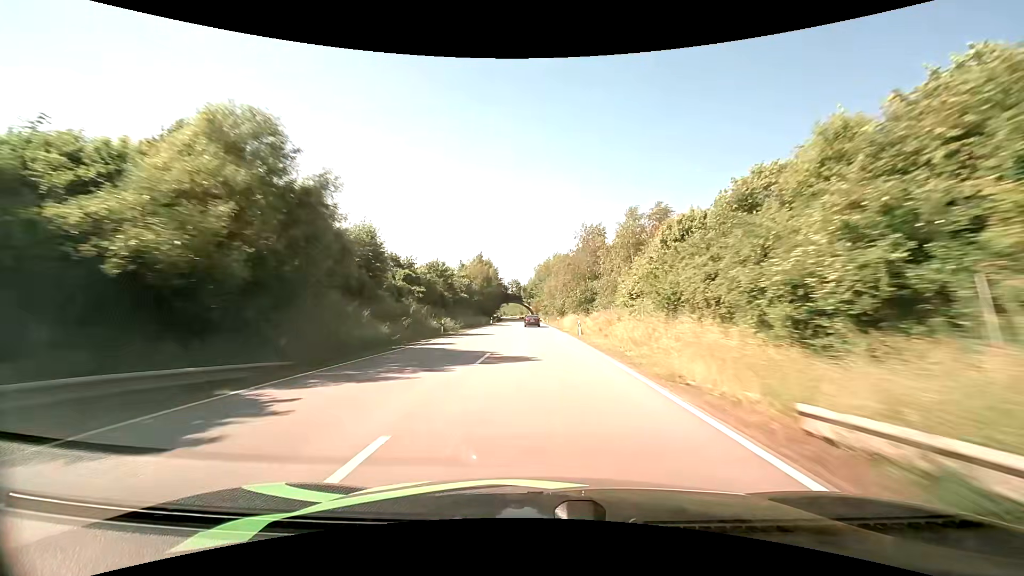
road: primary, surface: asphalt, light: Day
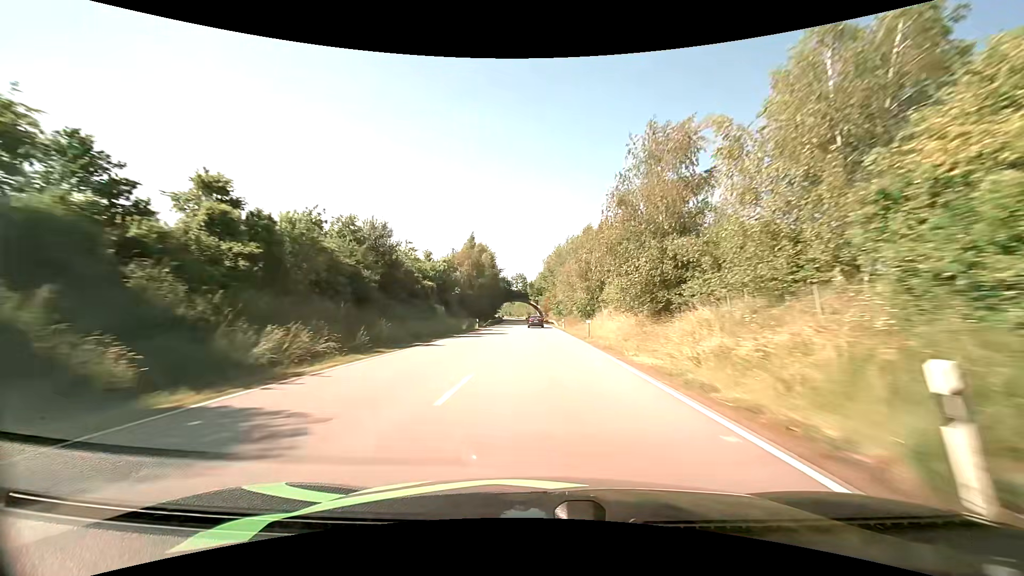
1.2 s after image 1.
(-0.3, +29.8) m; -1°
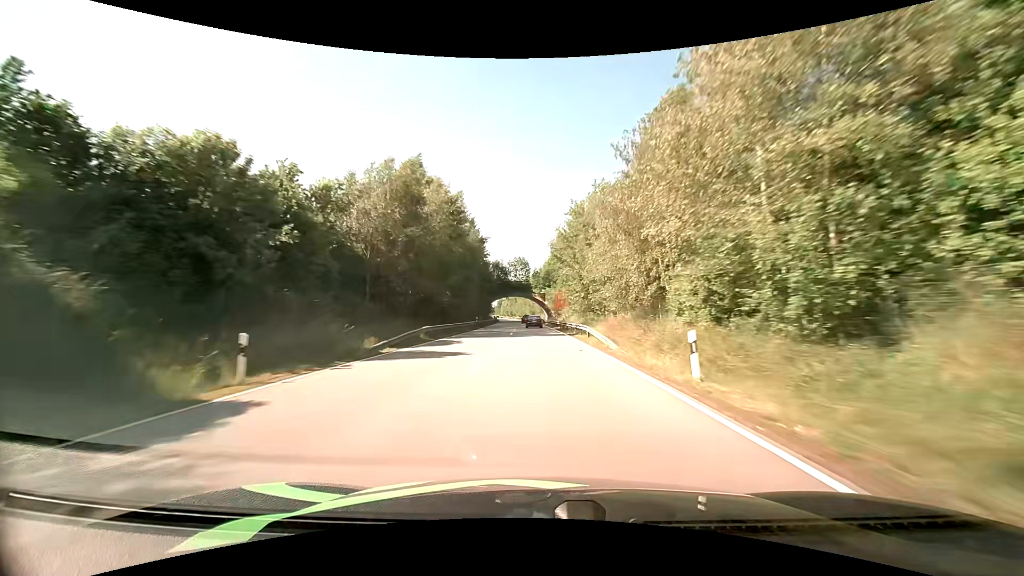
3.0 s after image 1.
(-0.2, +44.4) m; -1°
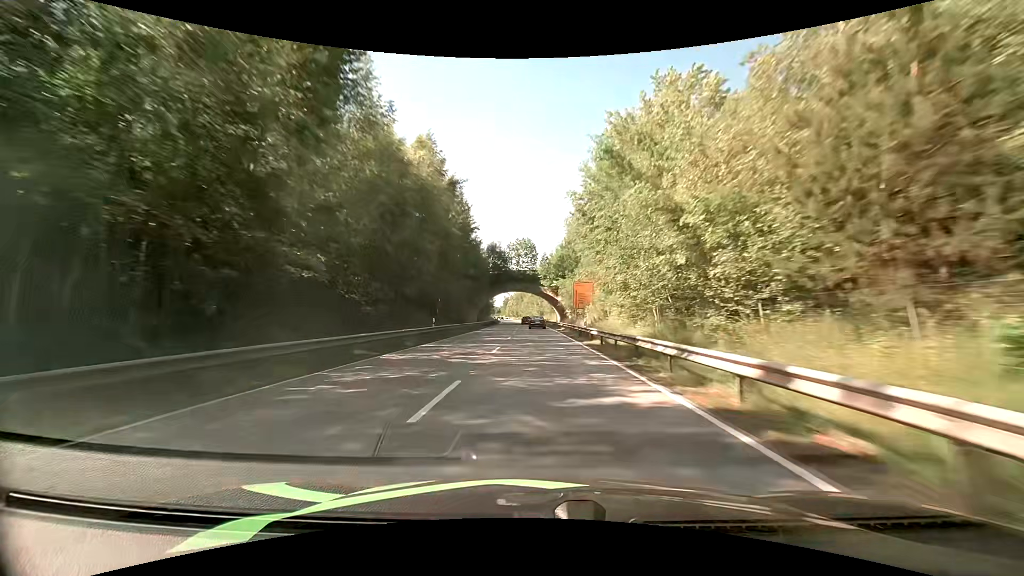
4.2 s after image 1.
(-0.3, +29.2) m; -1°
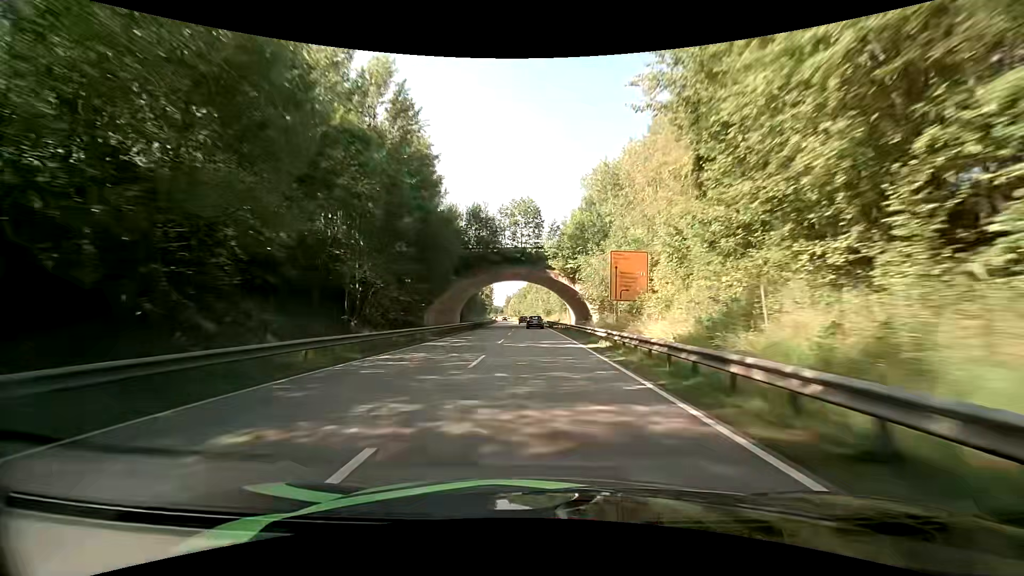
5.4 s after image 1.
(-0.1, +29.5) m; 0°
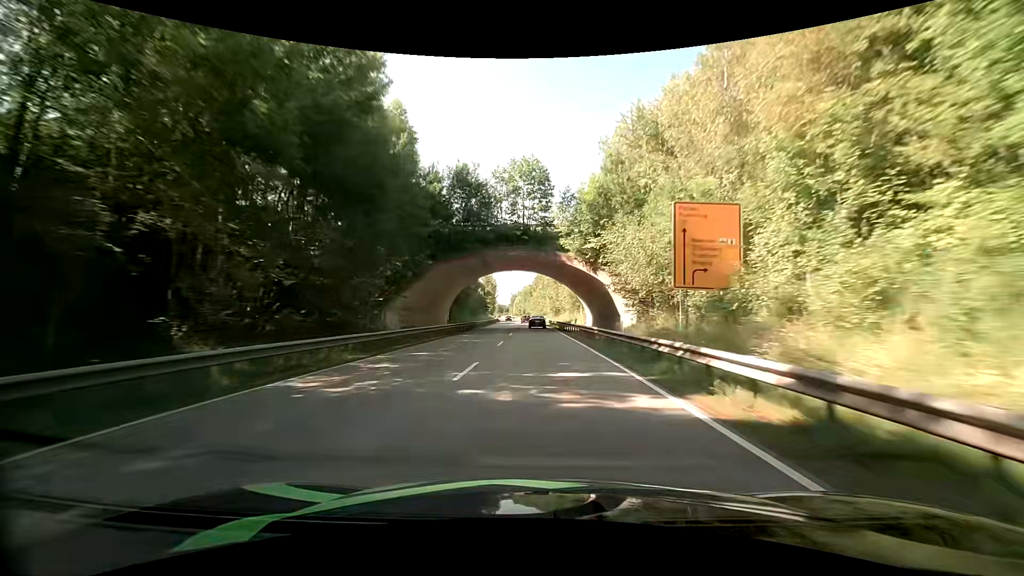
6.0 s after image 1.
(-0.1, +14.8) m; -1°
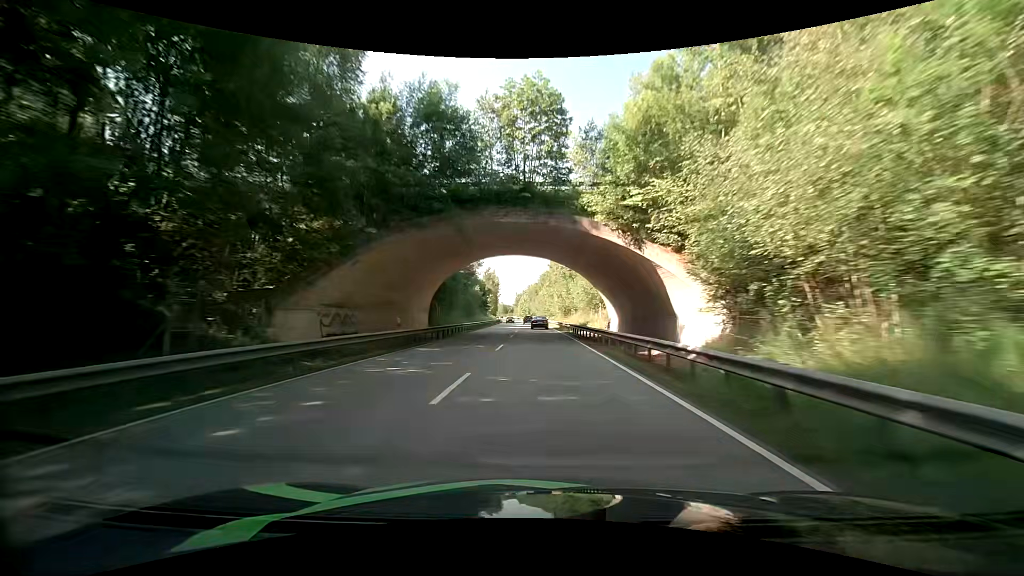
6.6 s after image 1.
(-0.1, +14.8) m; 0°
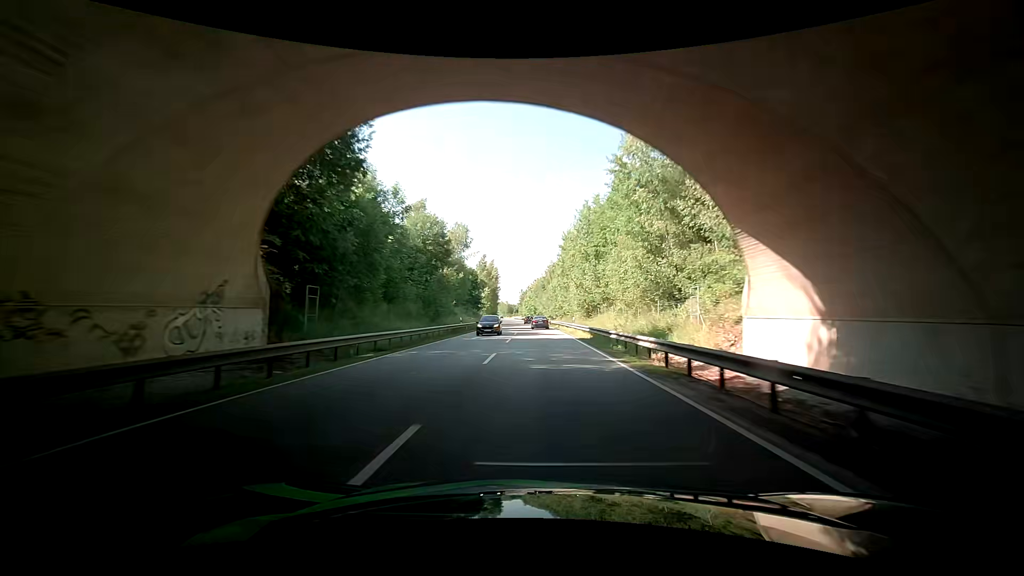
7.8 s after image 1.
(-0.7, +29.7) m; -2°
(0, +10) (0, +20) (0, +30) (0, +40) (0, +50) (-1, +60) (-1, +70) (-1, +80) (-2, +90) (-2, +100) m
